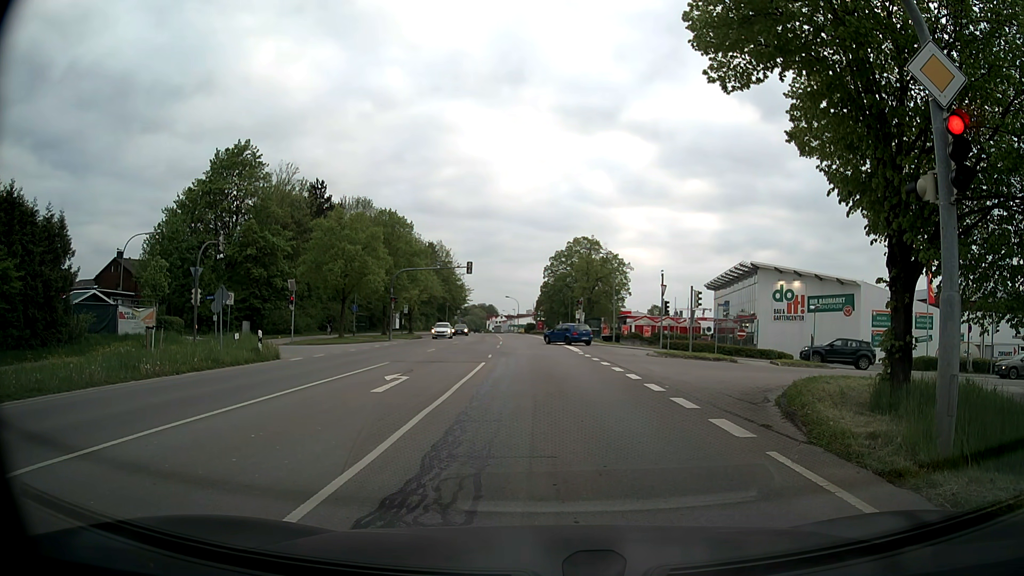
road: secondary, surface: asphalt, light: Day
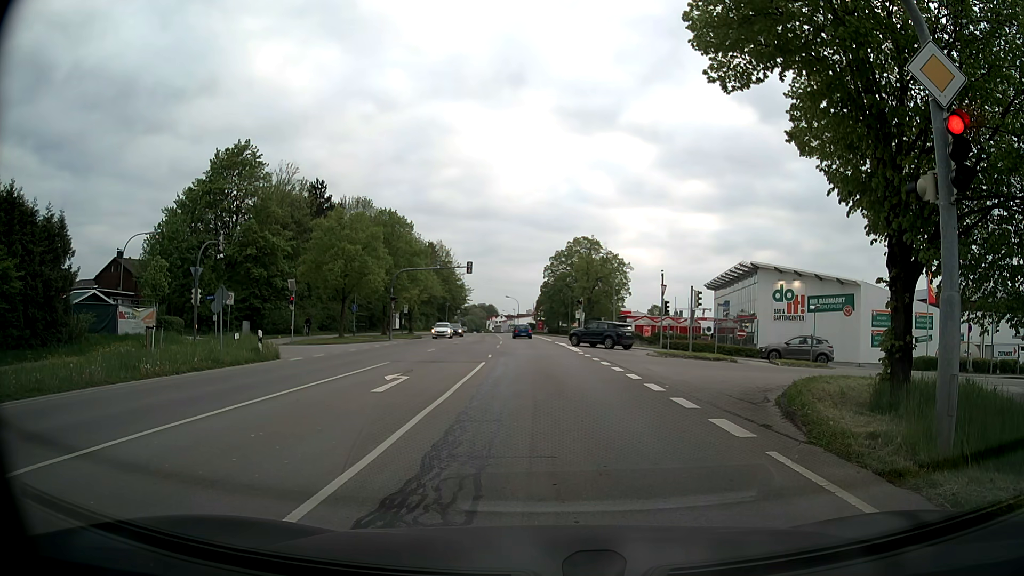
(0.0, 0.0) m; 0°
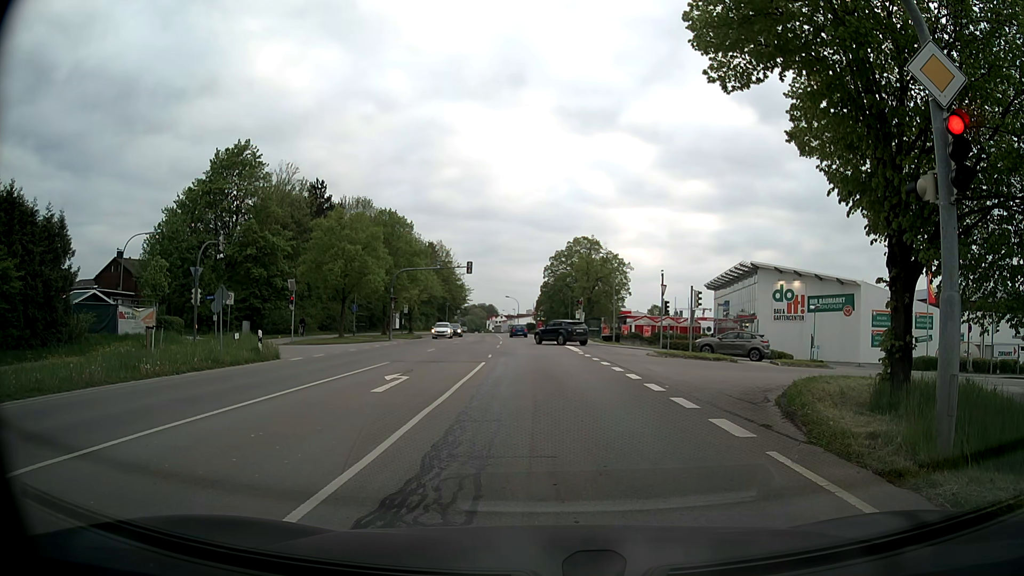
(0.0, 0.0) m; 0°
(0, +10) (0, +20) (0, +30) (0, +40) (-1, +50) (-1, +60) (-2, +70) (-3, +80) (-4, +90) (-5, +100) m
